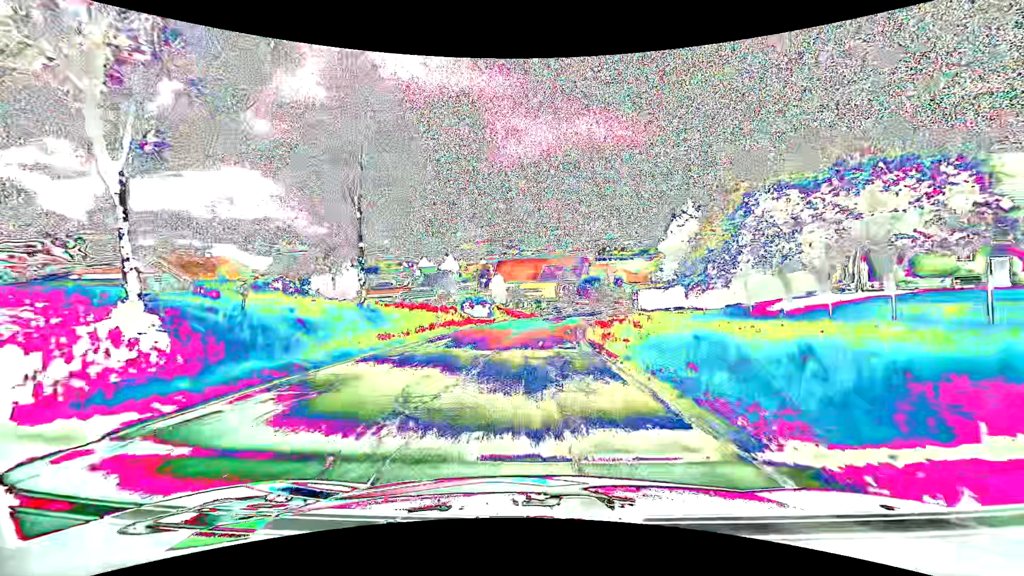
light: Day
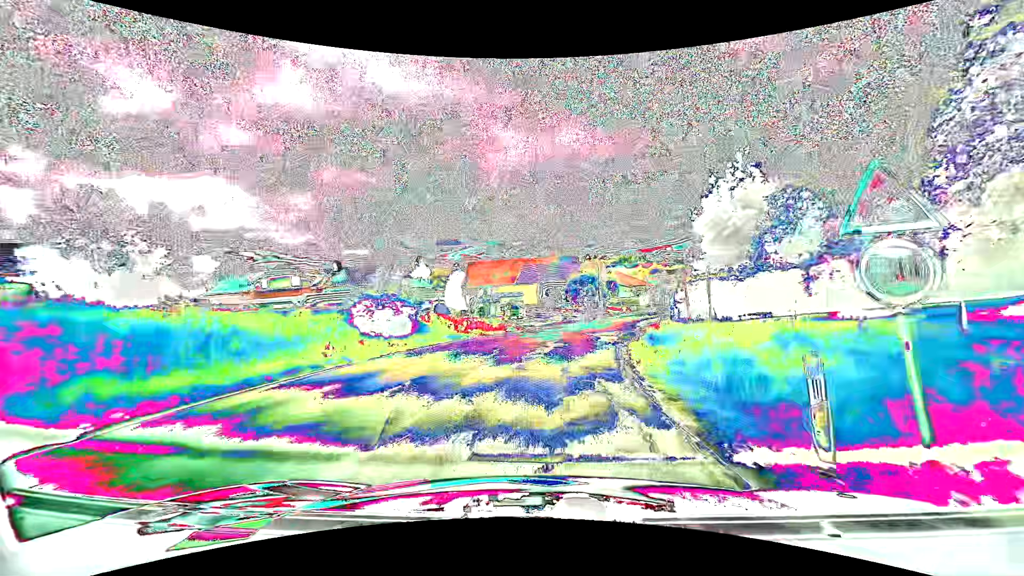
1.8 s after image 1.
(+0.2, +22.6) m; +2°
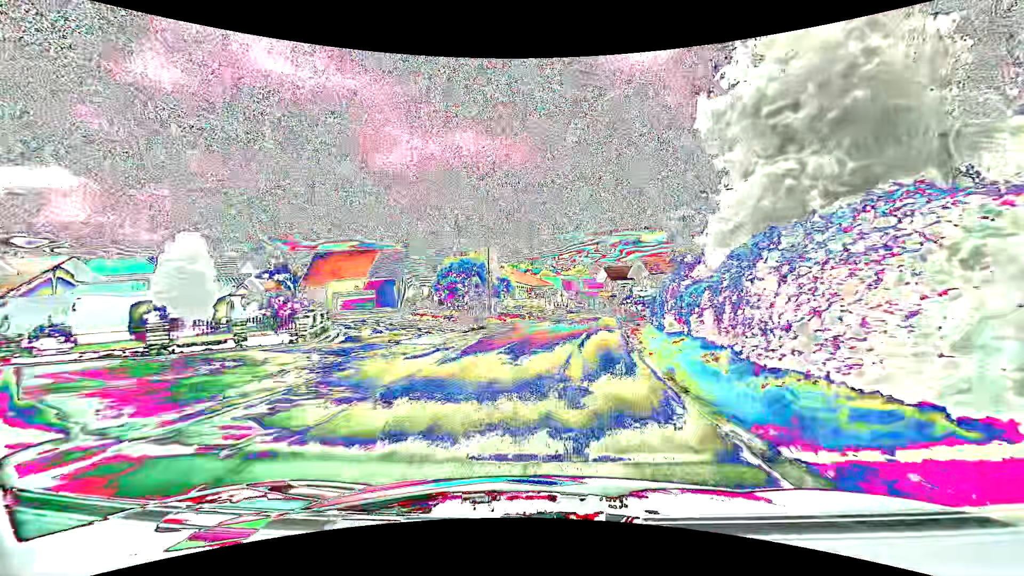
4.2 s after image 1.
(+2.9, +28.3) m; +12°
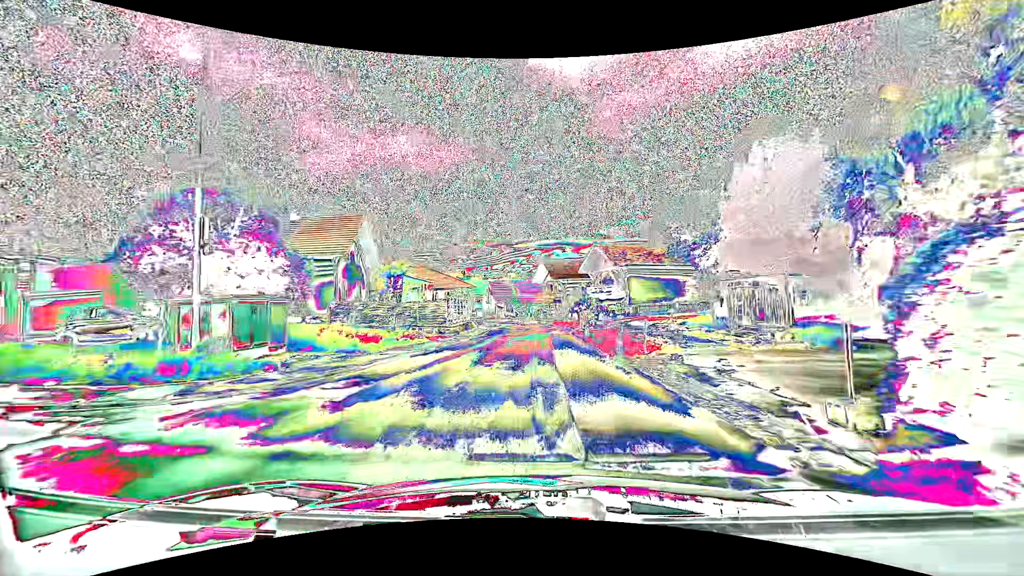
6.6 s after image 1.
(+2.3, +26.5) m; +8°
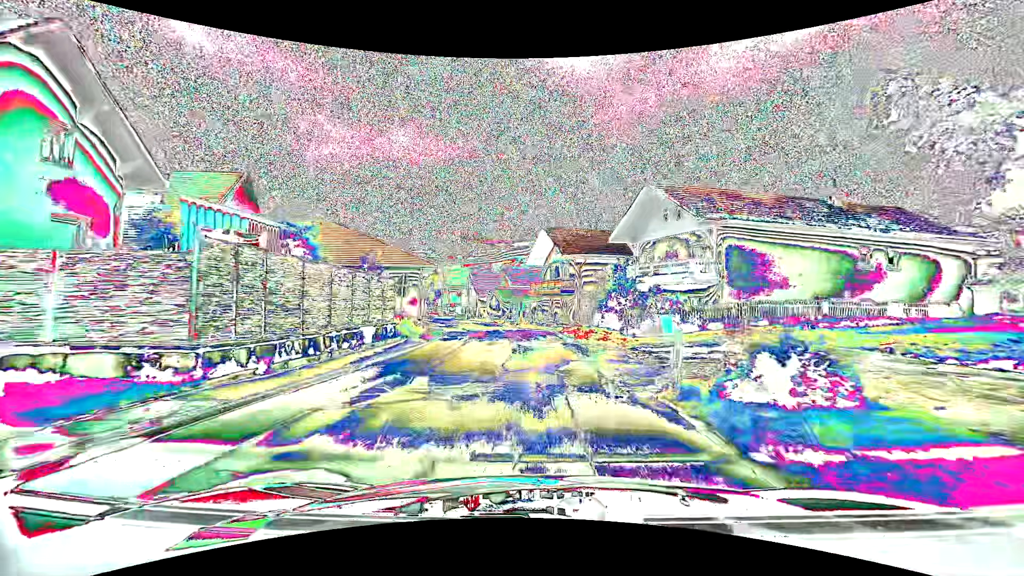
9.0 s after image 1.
(0.0, +24.7) m; 0°
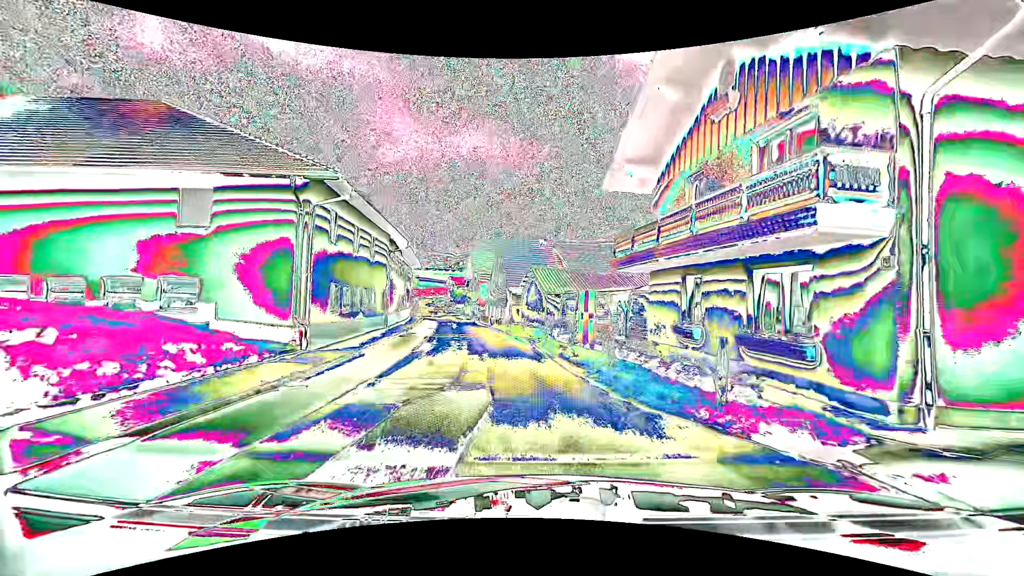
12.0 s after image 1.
(-0.8, +28.9) m; -7°
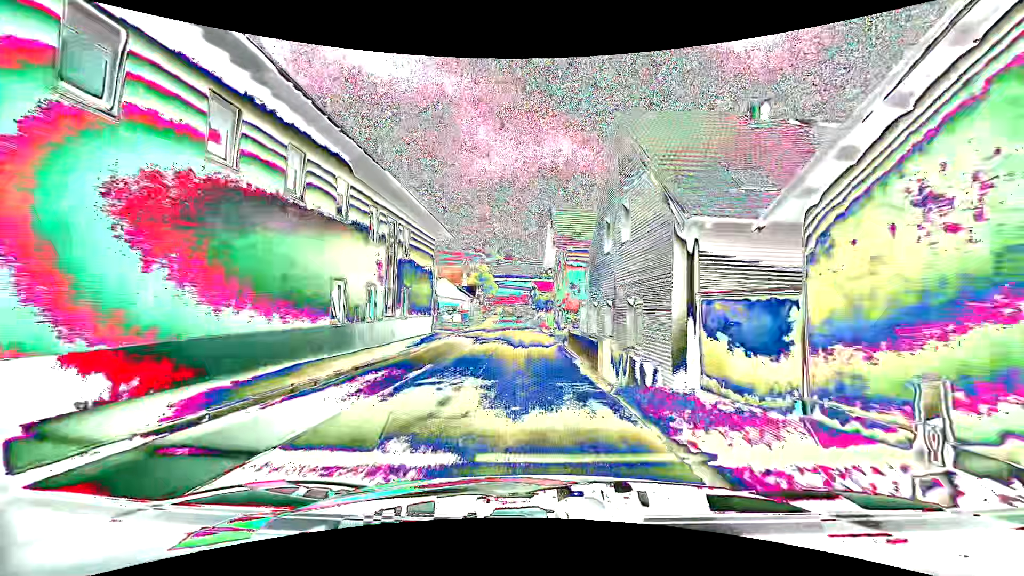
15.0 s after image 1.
(-2.7, +28.6) m; -10°
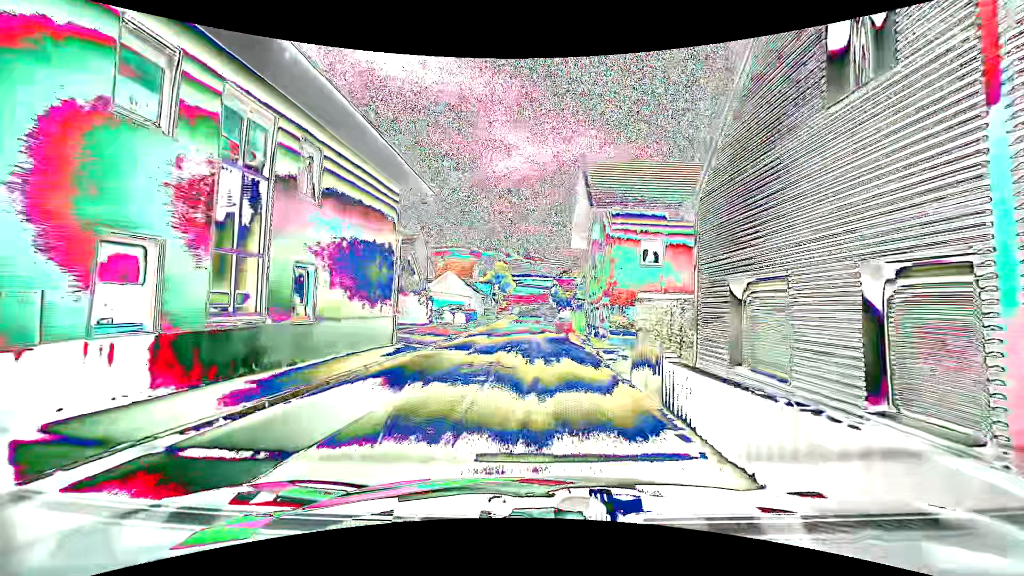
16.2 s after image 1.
(-0.2, +11.7) m; -2°
(0, +10) (0, +20) (0, +30) (-1, +40) (-1, +50) (-1, +60) (-1, +70) (-1, +80) (-2, +90) (-2, +100) m
